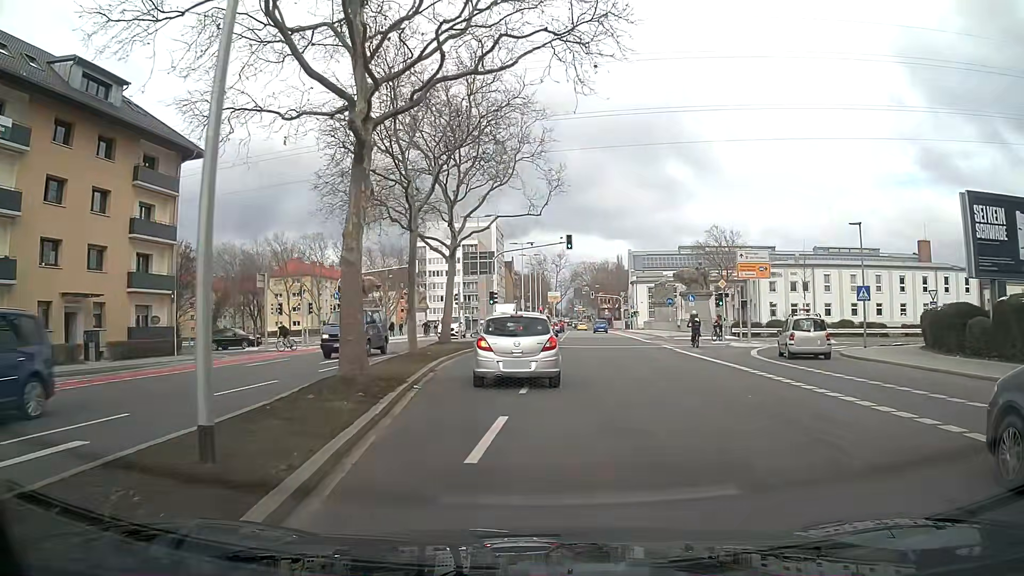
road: secondary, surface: asphalt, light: Day
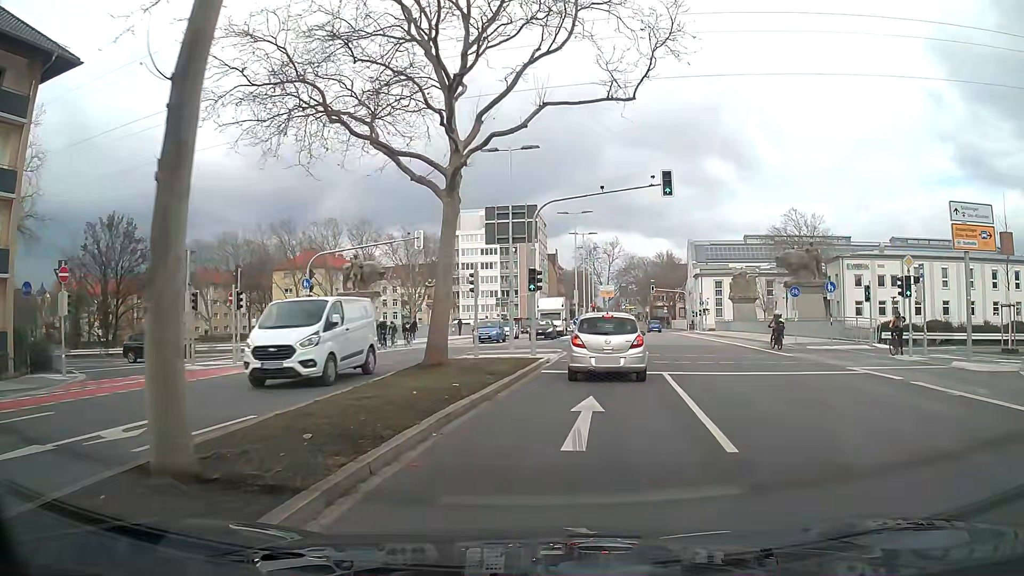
(-0.4, +17.6) m; -2°
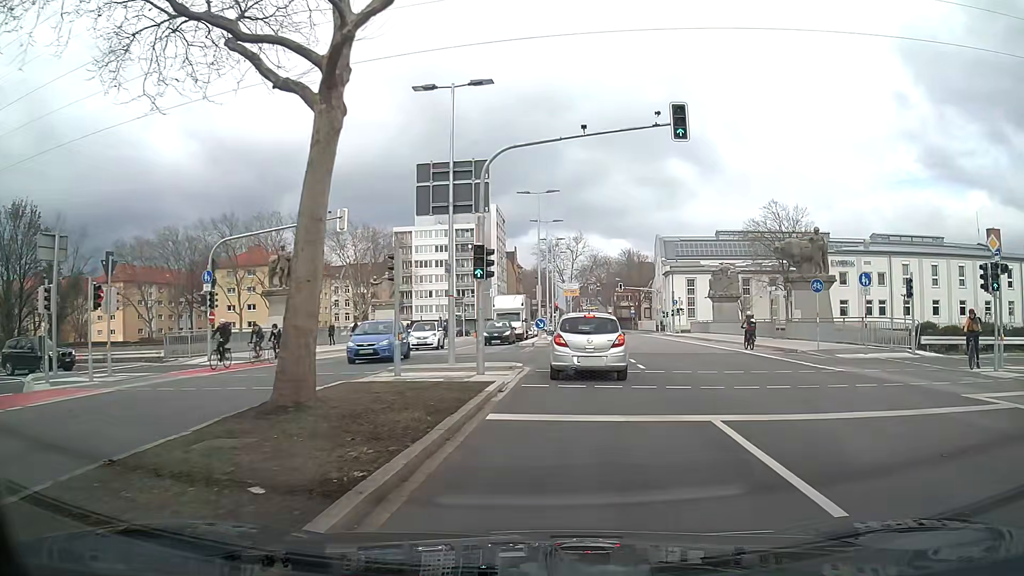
(+0.2, +7.7) m; +4°
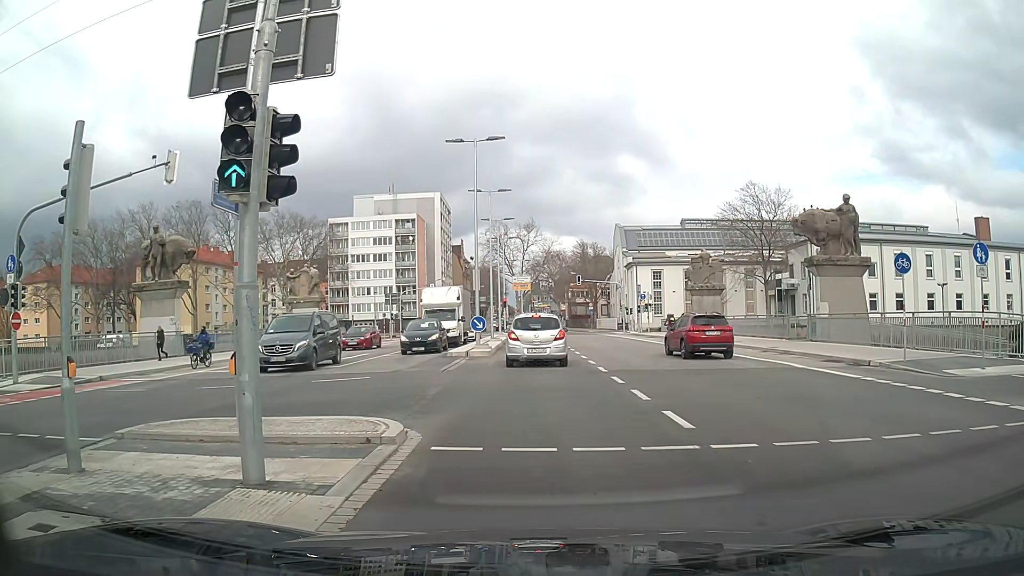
(+0.4, +10.2) m; +4°
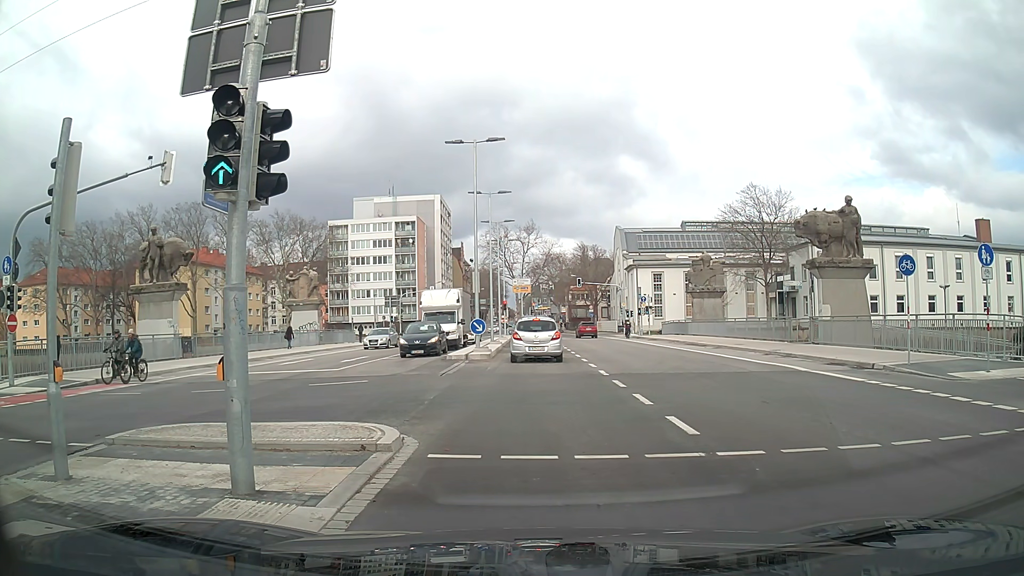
(0.0, +0.3) m; 0°
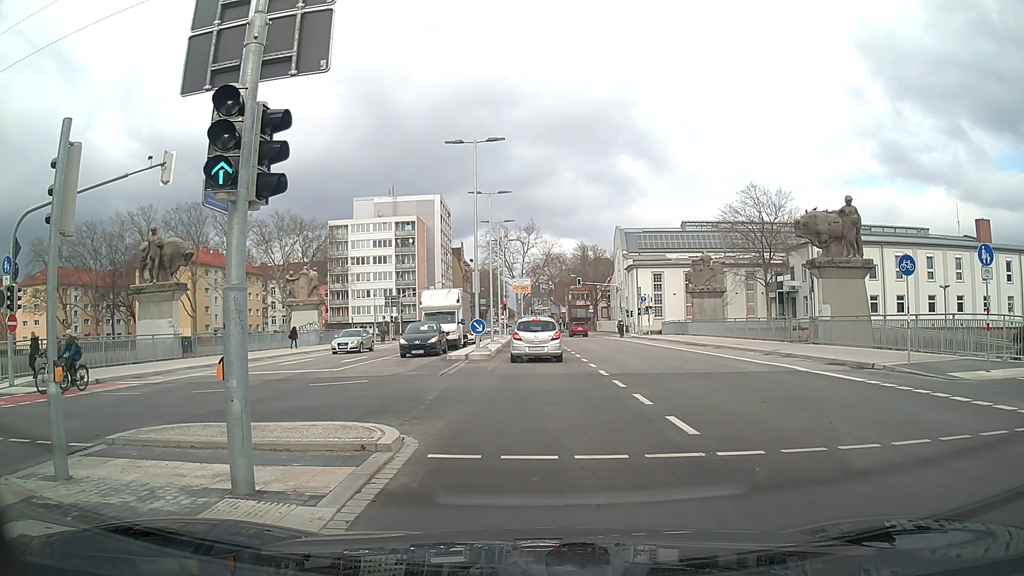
(0.0, 0.0) m; 0°
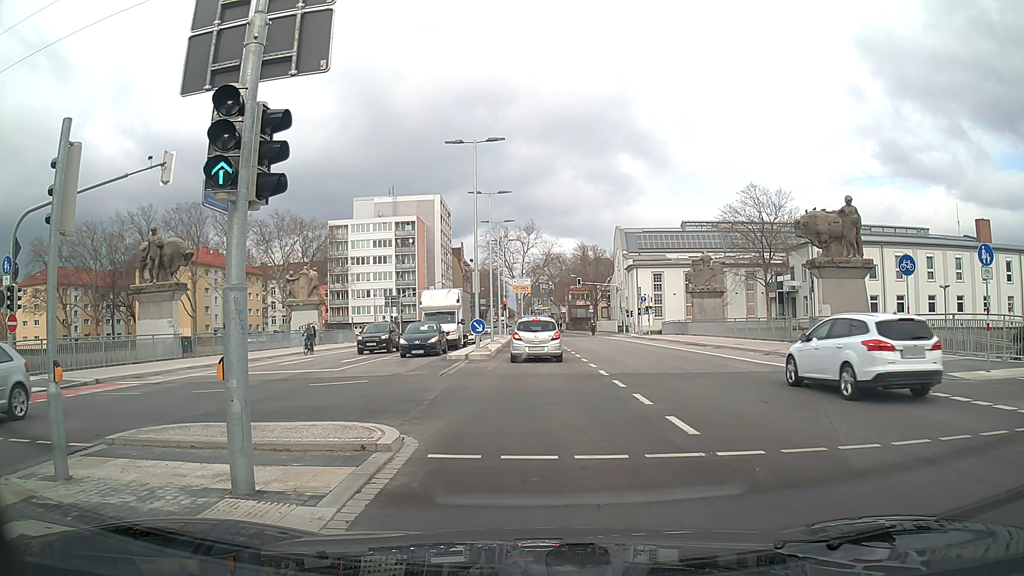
(0.0, 0.0) m; 0°
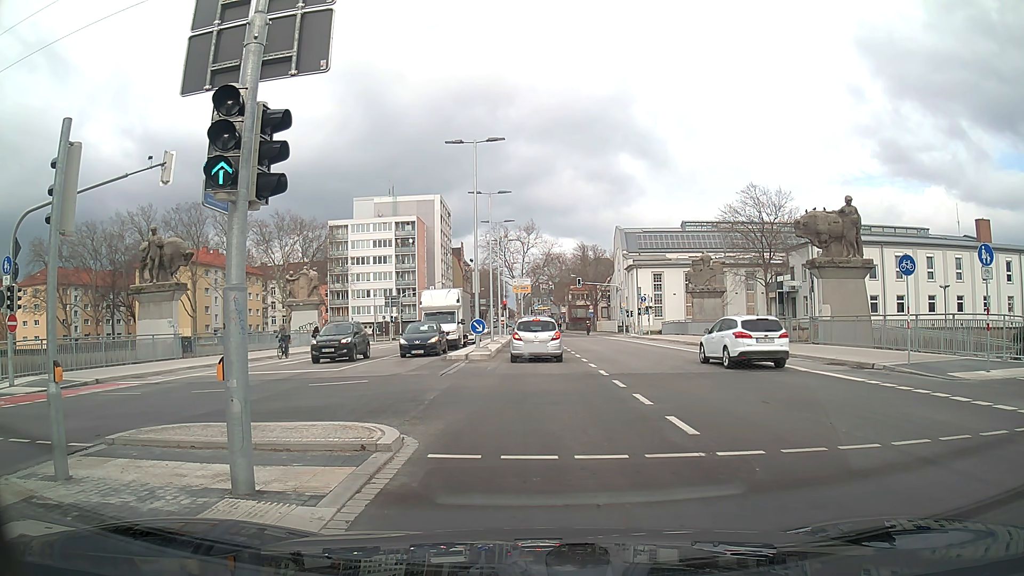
(0.0, 0.0) m; 0°
(0, +10) (0, +20) (0, +30) (-1, +40) (-1, +50) (-1, +60) (-6, +69) (-14, +73) (-24, +74) (-34, +74) m
